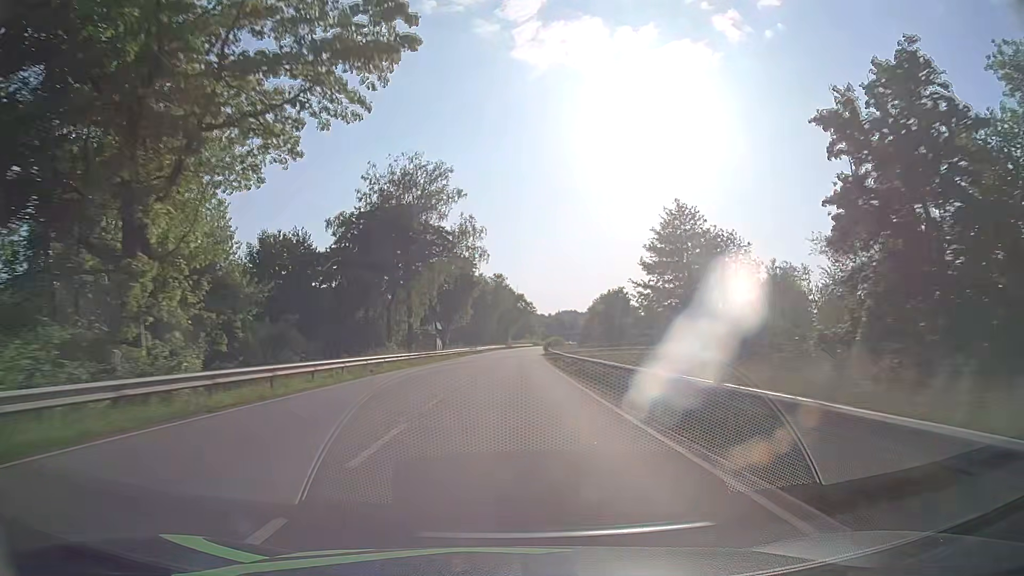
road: primary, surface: asphalt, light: Day
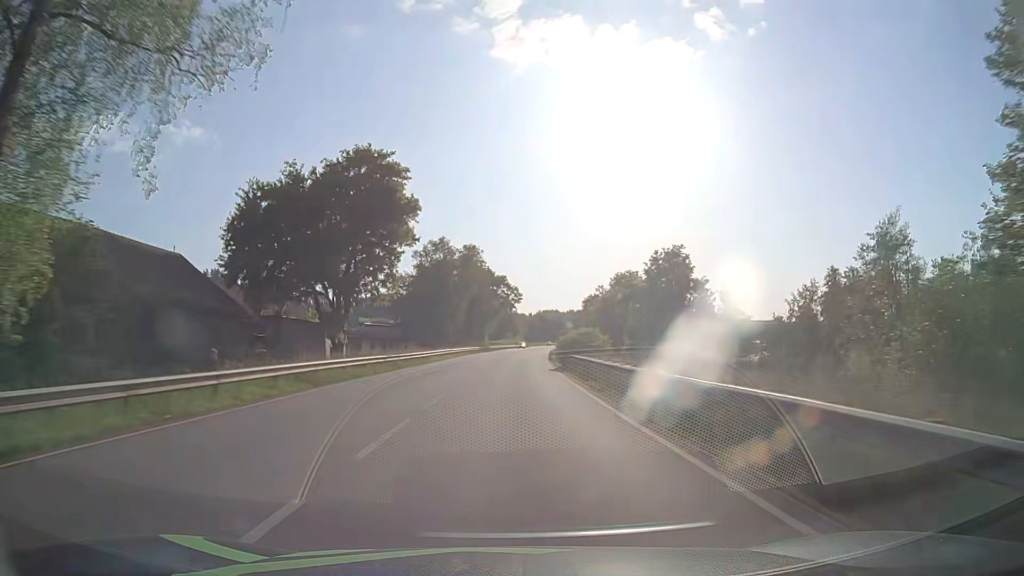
(+0.6, +47.5) m; +1°
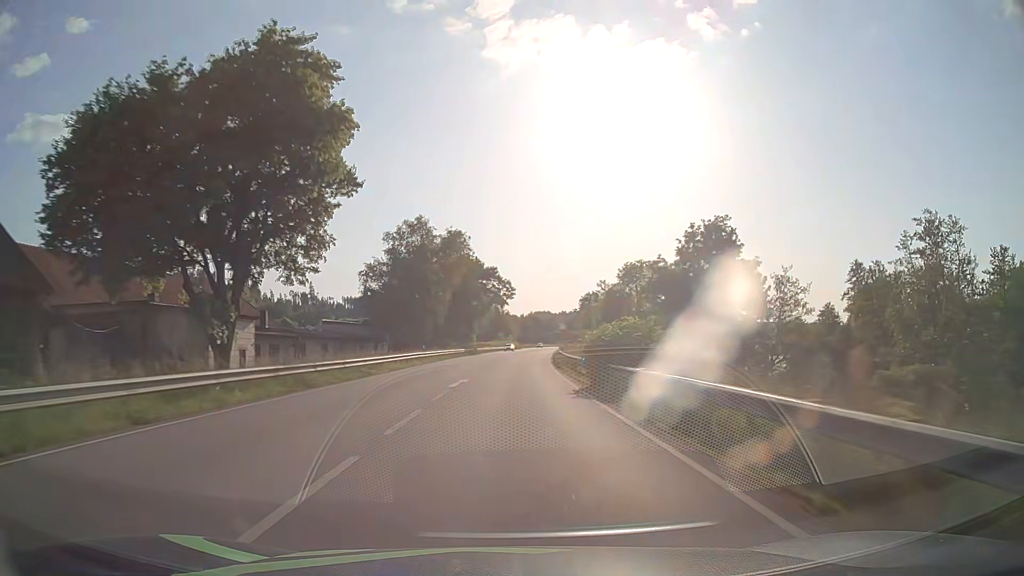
(+0.1, +15.8) m; +1°
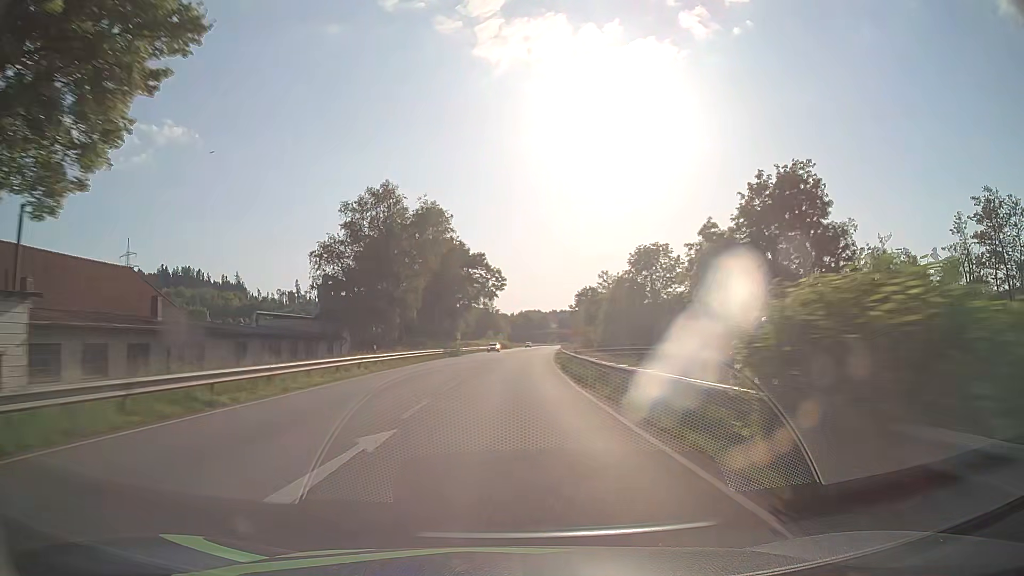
(+0.1, +15.8) m; +1°
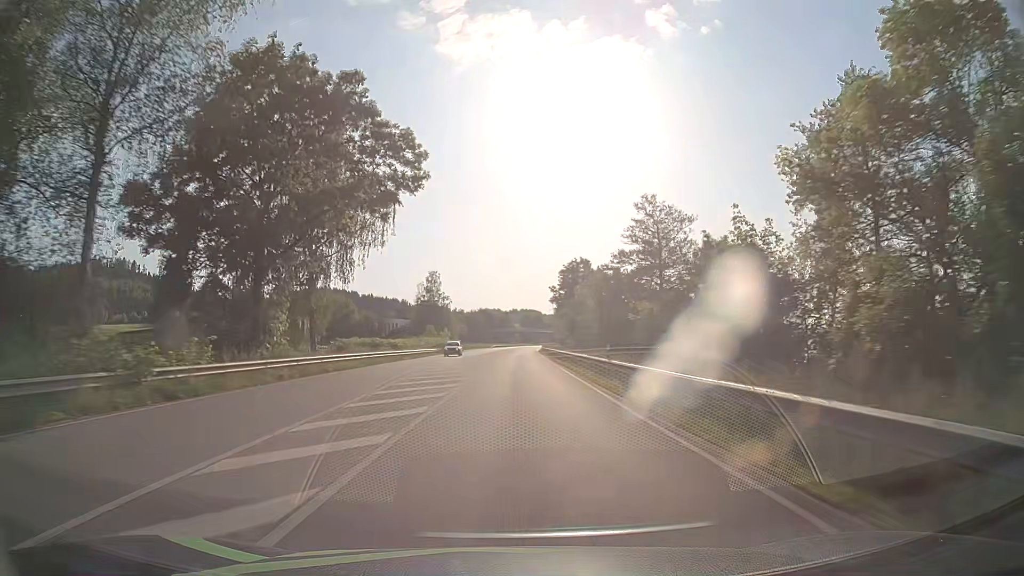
(+2.0, +63.3) m; +3°
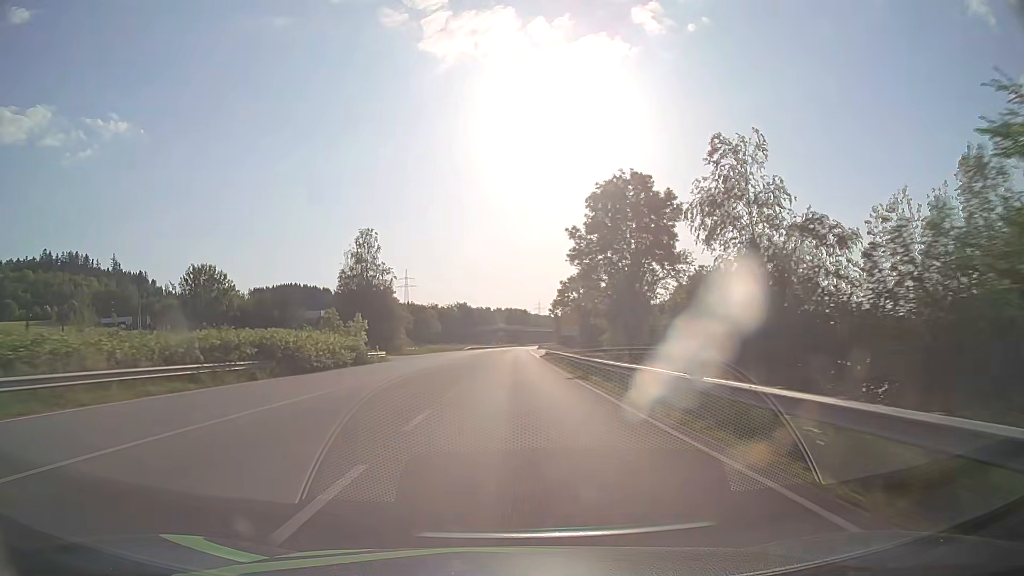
(+1.3, +63.3) m; +1°
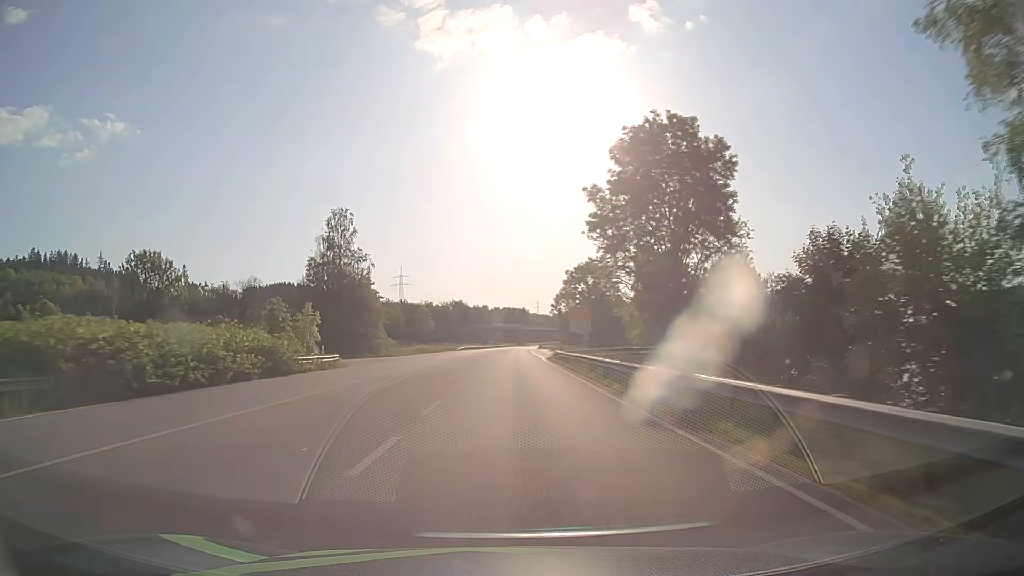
(+0.1, +15.8) m; +1°
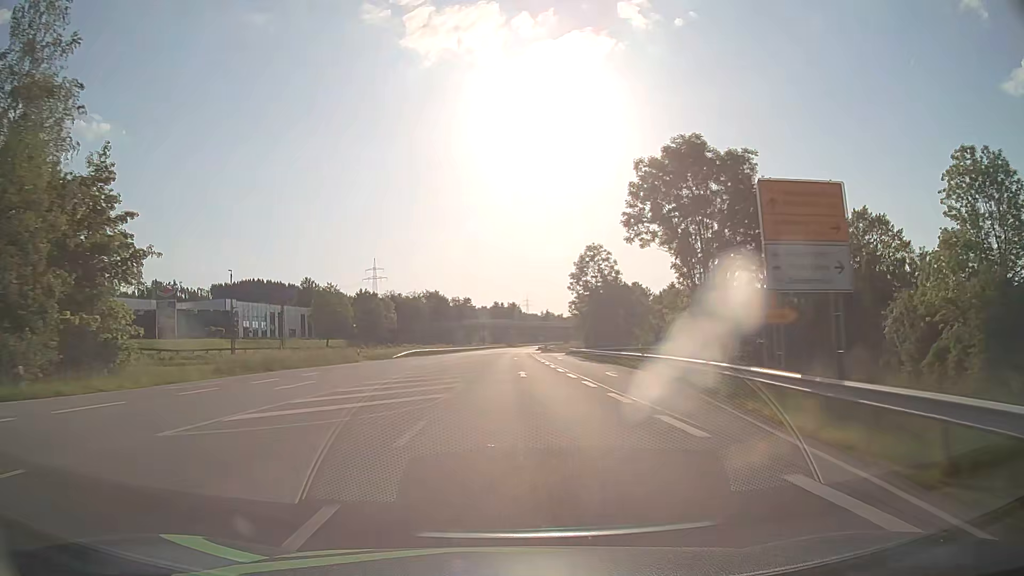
(+0.2, +63.4) m; +1°
(0, +10) (0, +20) (0, +30) (0, +40) (0, +50) (+1, +60) (+1, +70) (+1, +80) (+1, +90) (+1, +100) m
